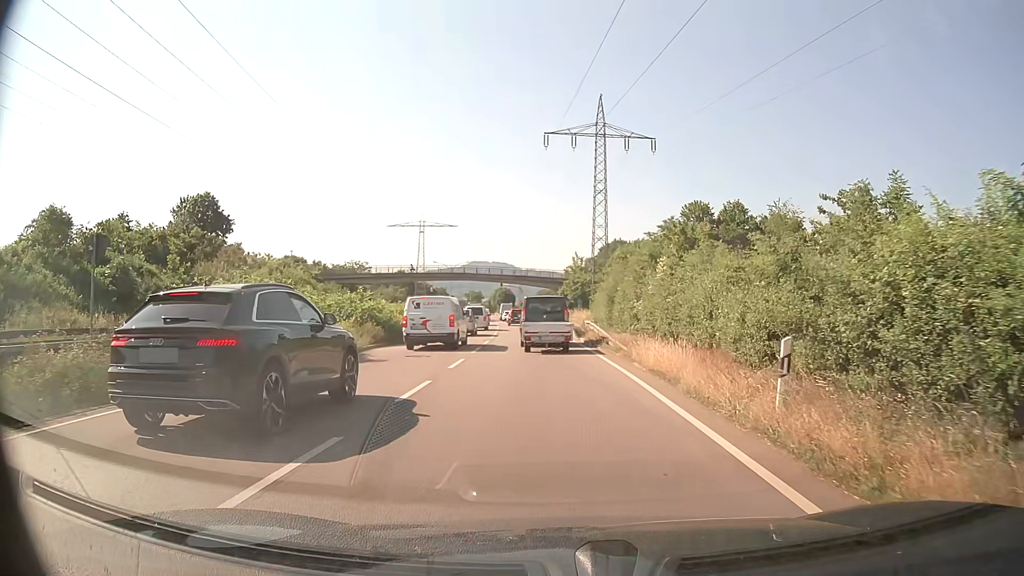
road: trunk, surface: asphalt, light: Day
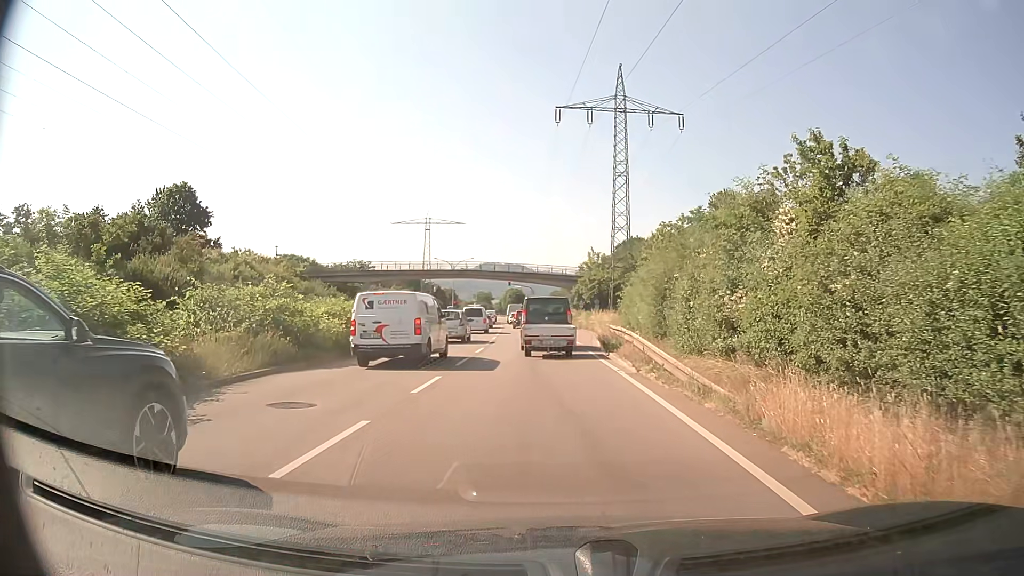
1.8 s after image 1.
(-0.1, +10.8) m; -1°
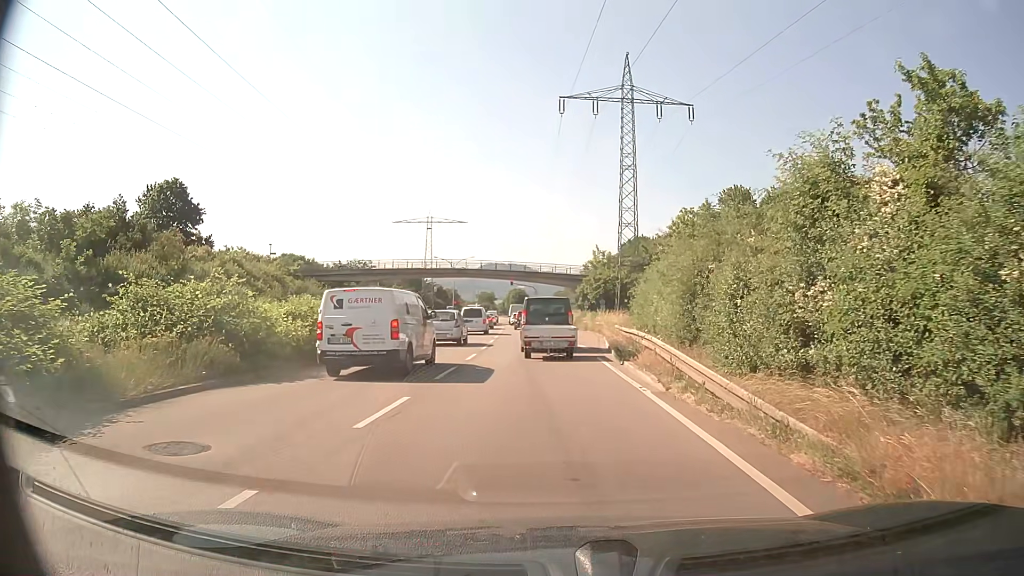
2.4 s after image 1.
(0.0, +3.4) m; -1°
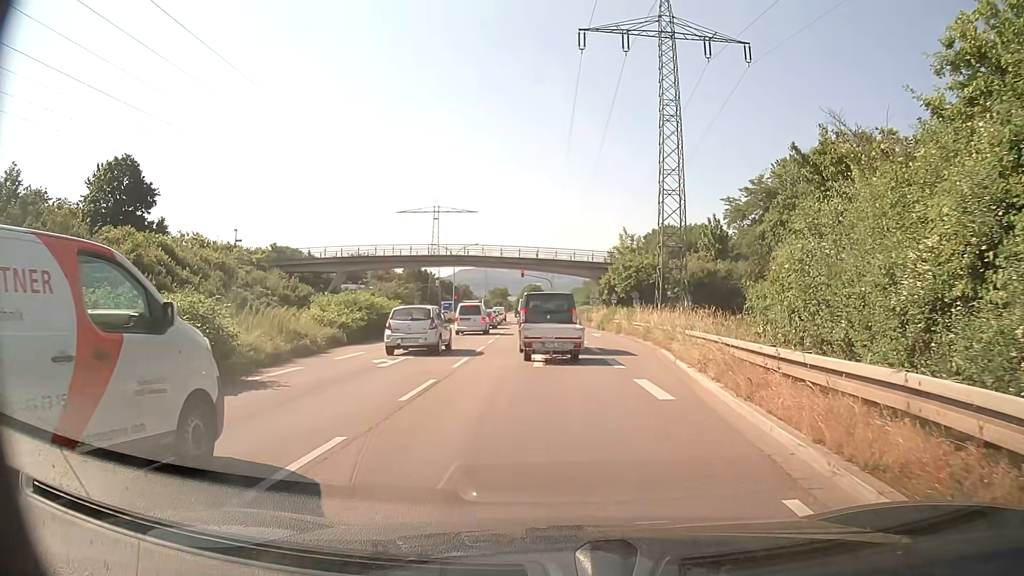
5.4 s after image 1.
(-0.1, +15.7) m; -1°
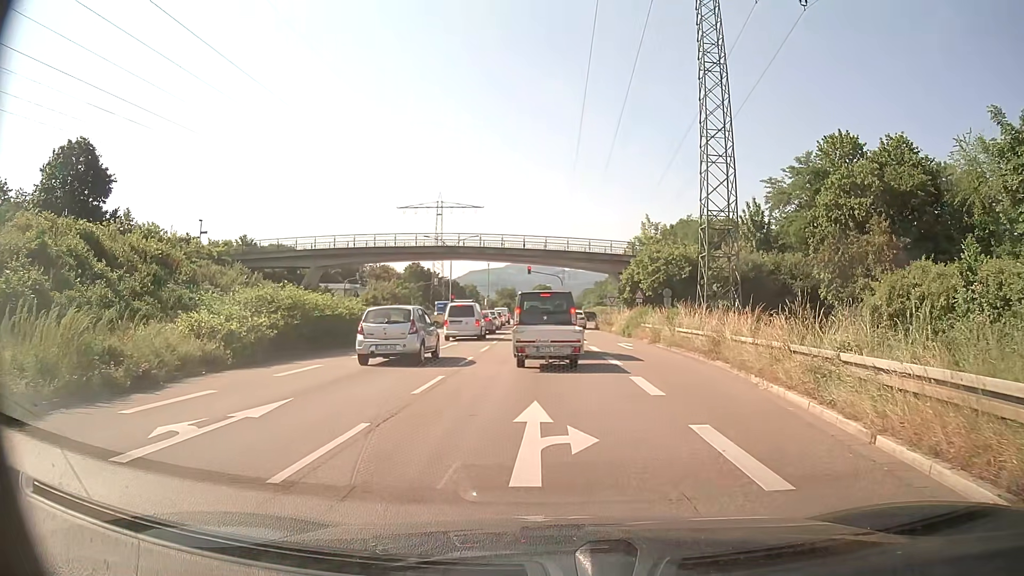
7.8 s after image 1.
(0.0, +11.0) m; 0°
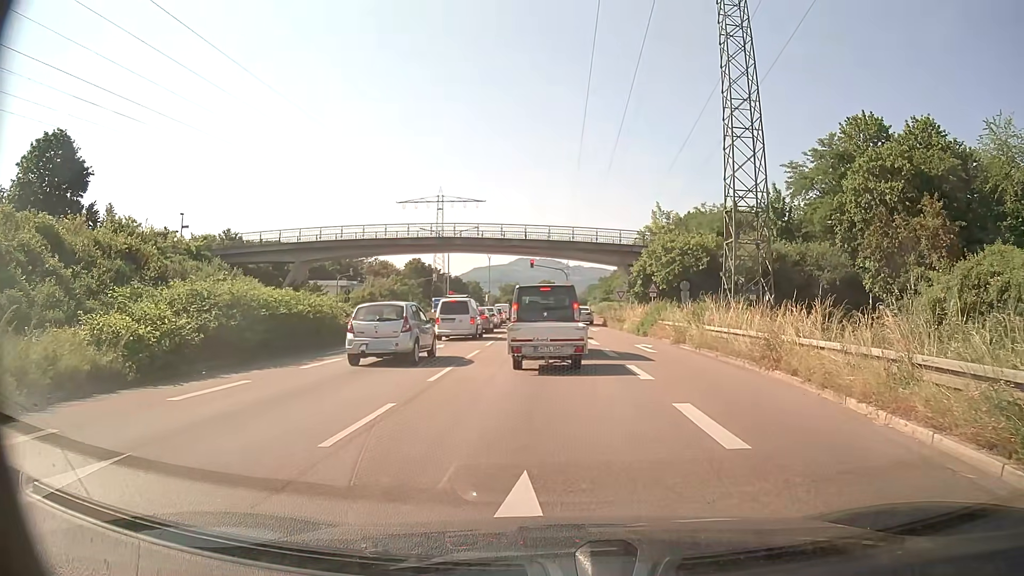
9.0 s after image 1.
(-0.1, +4.6) m; -1°
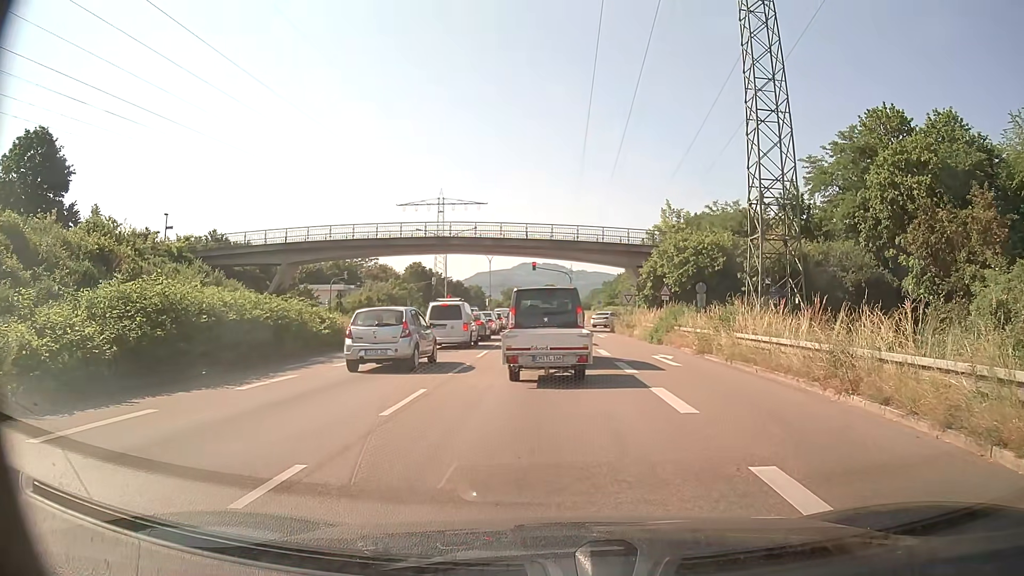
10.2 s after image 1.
(0.0, +3.5) m; 0°
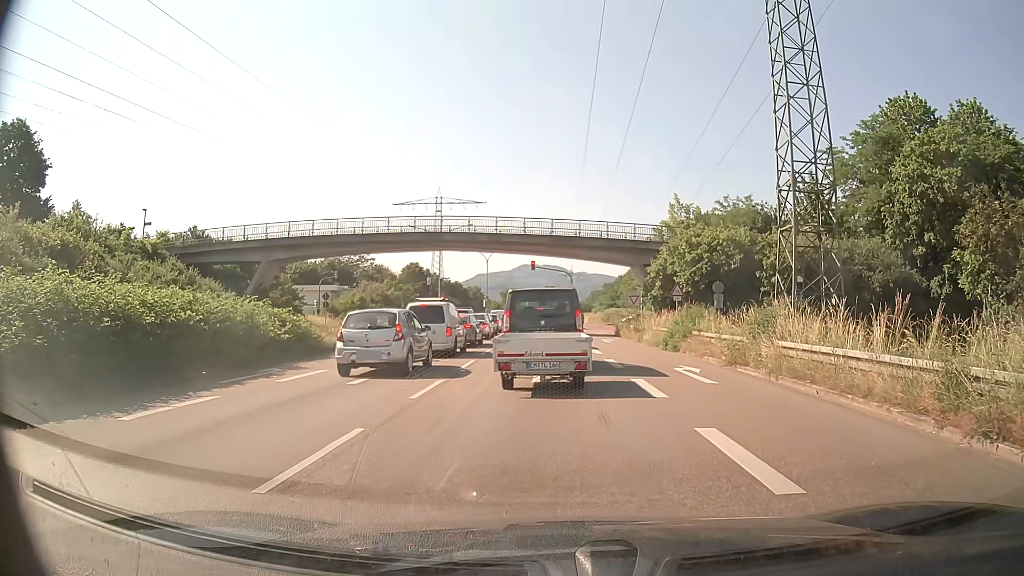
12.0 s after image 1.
(0.0, +3.8) m; 0°
